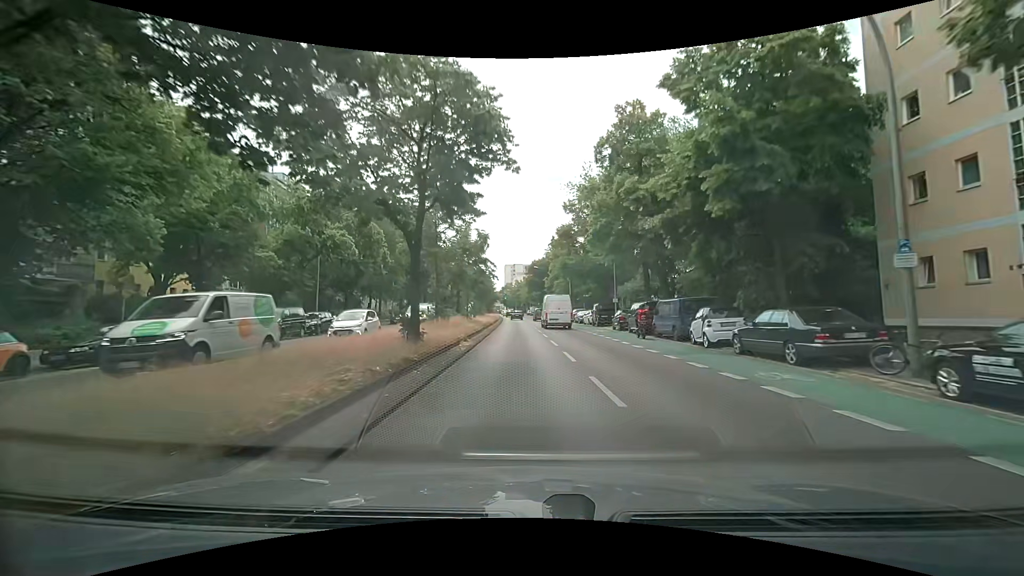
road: primary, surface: asphalt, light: Day
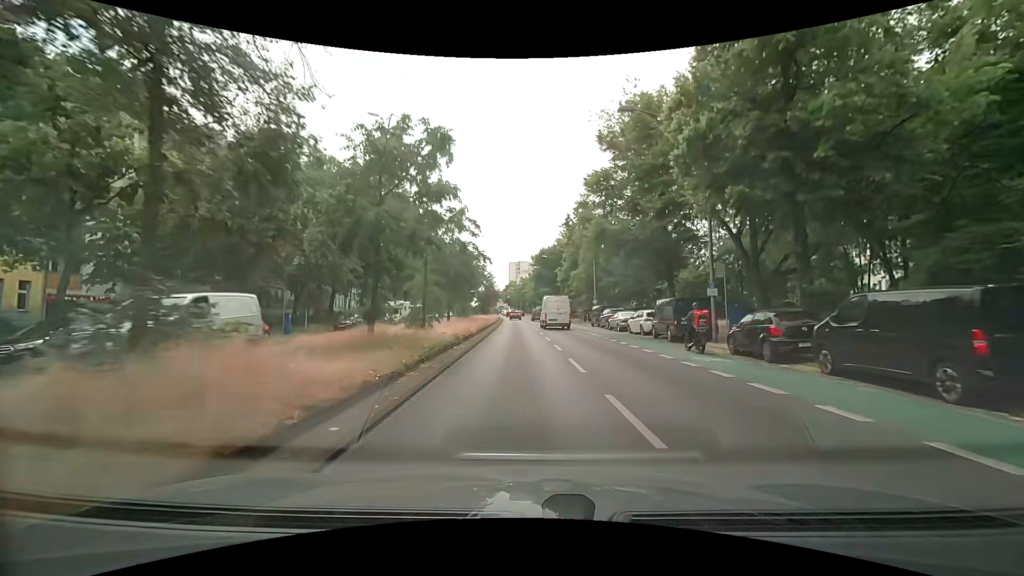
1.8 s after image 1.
(-0.1, +20.1) m; -1°
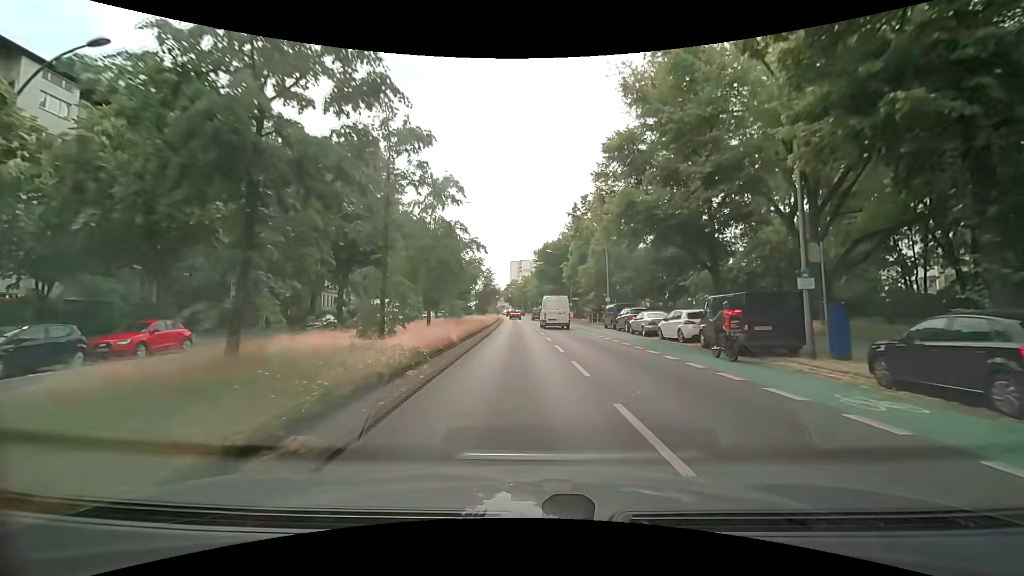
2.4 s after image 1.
(0.0, +6.8) m; -1°
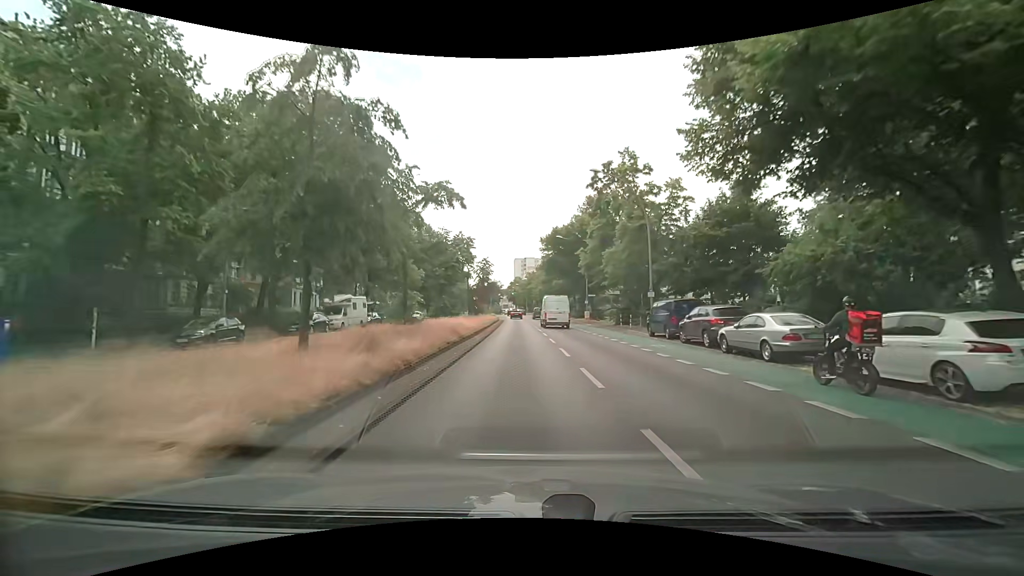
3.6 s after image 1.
(+0.1, +13.6) m; 0°
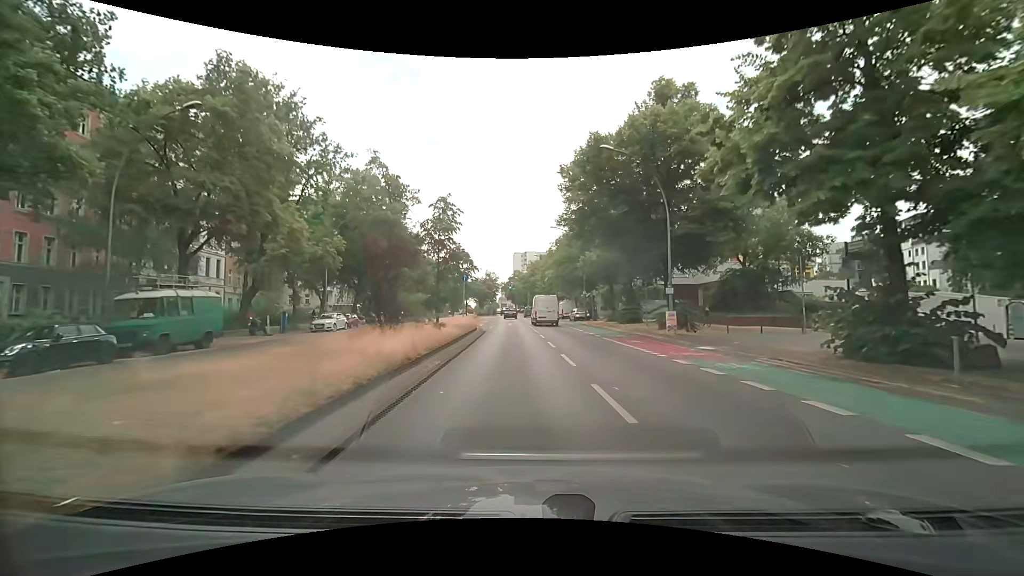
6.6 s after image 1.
(-0.1, +32.6) m; 0°
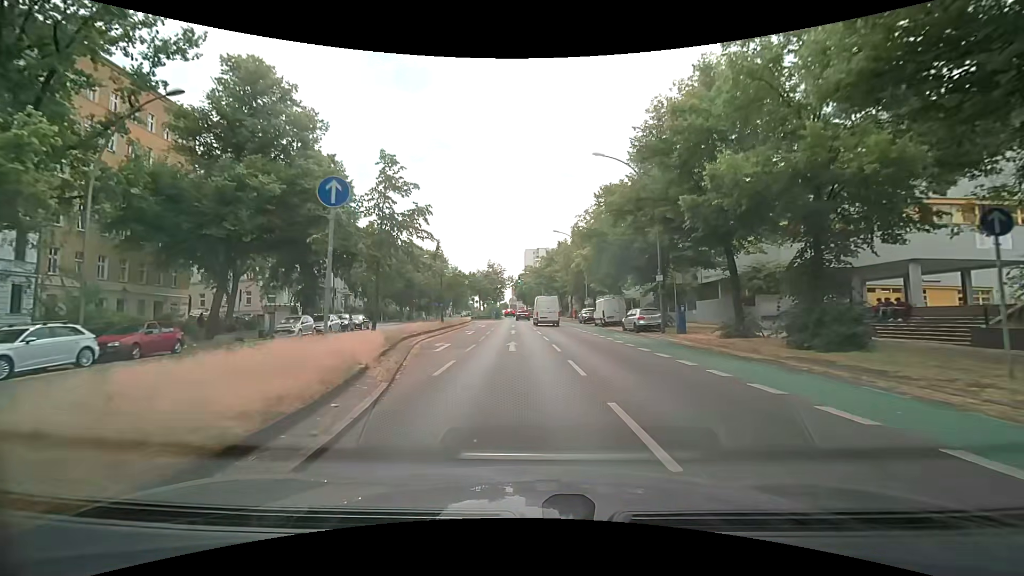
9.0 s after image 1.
(-0.2, +25.9) m; -1°
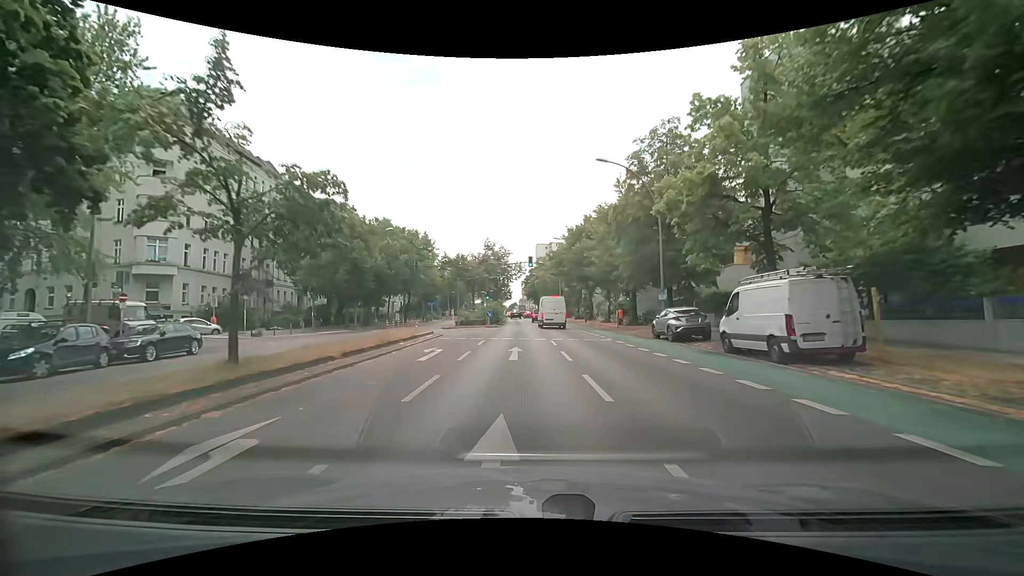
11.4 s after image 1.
(-0.1, +26.9) m; -1°
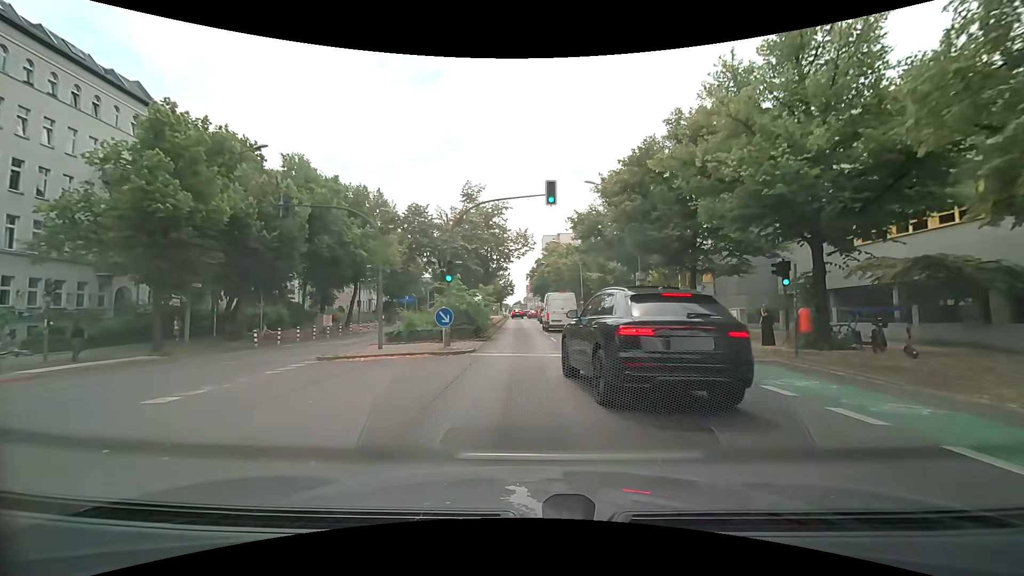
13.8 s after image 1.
(-0.2, +26.1) m; -1°
(0, +10) (0, +20) (0, +30) (0, +40) (0, +50) (-1, +60) (-1, +70) (-1, +80) (-1, +90) (-1, +100) m
